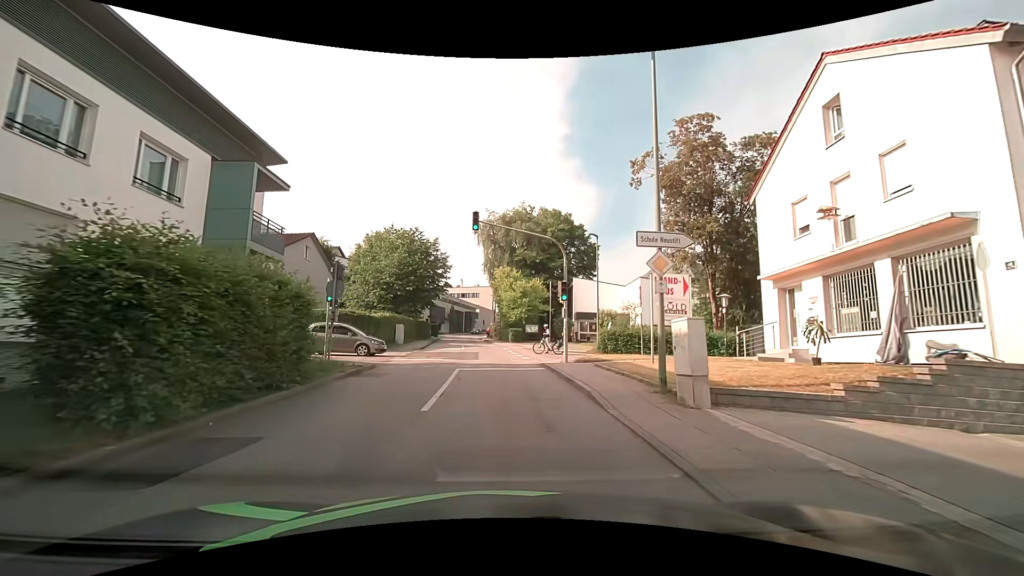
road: unclassified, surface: asphalt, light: Day
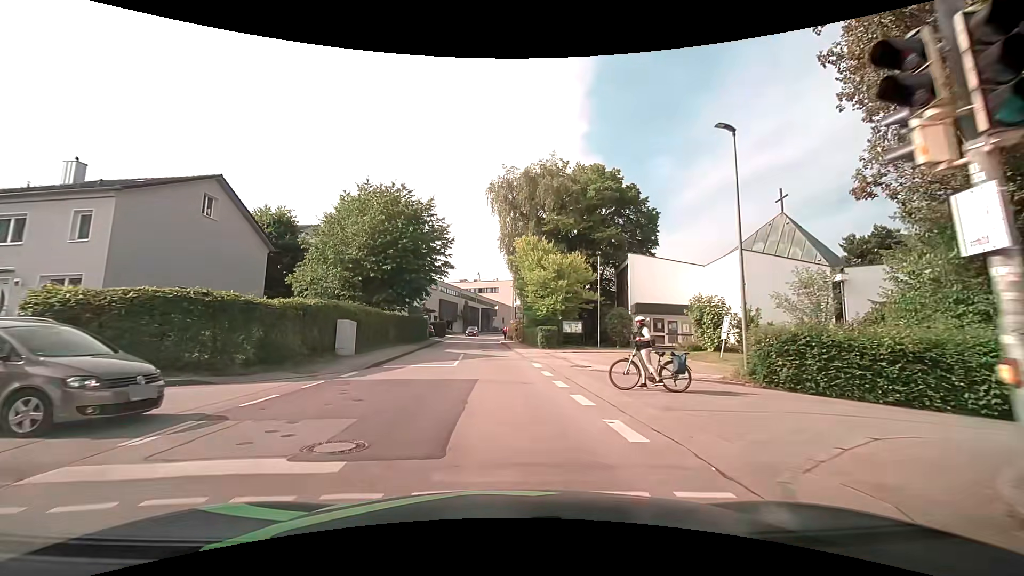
(-0.3, +17.9) m; -3°
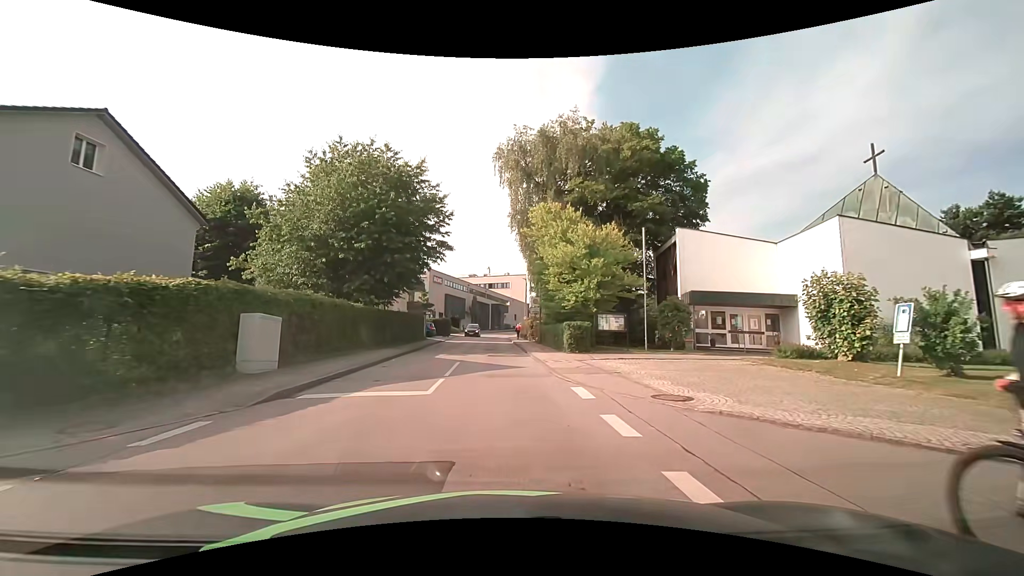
(-0.1, +9.0) m; -1°
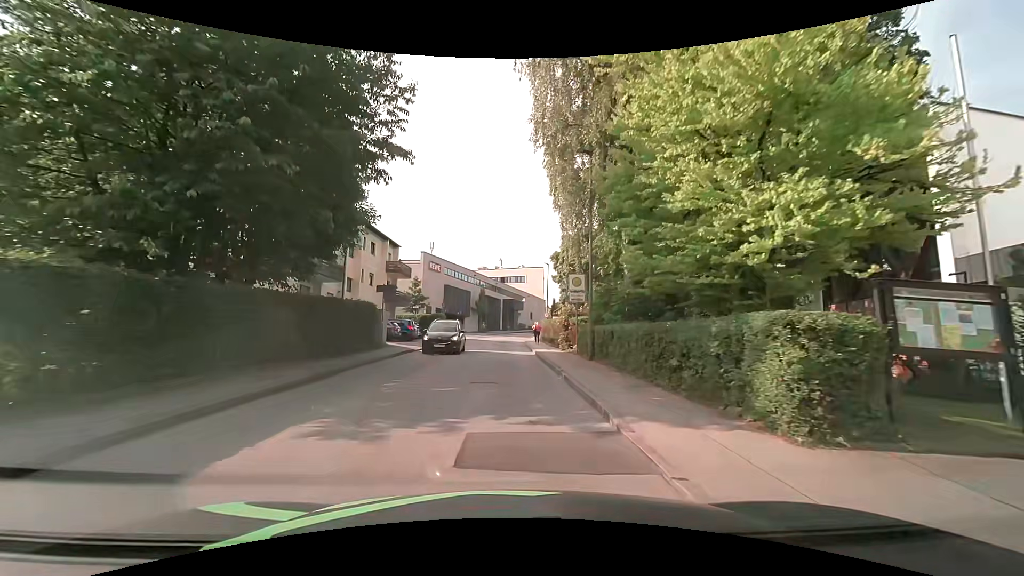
(-0.3, +18.0) m; -2°
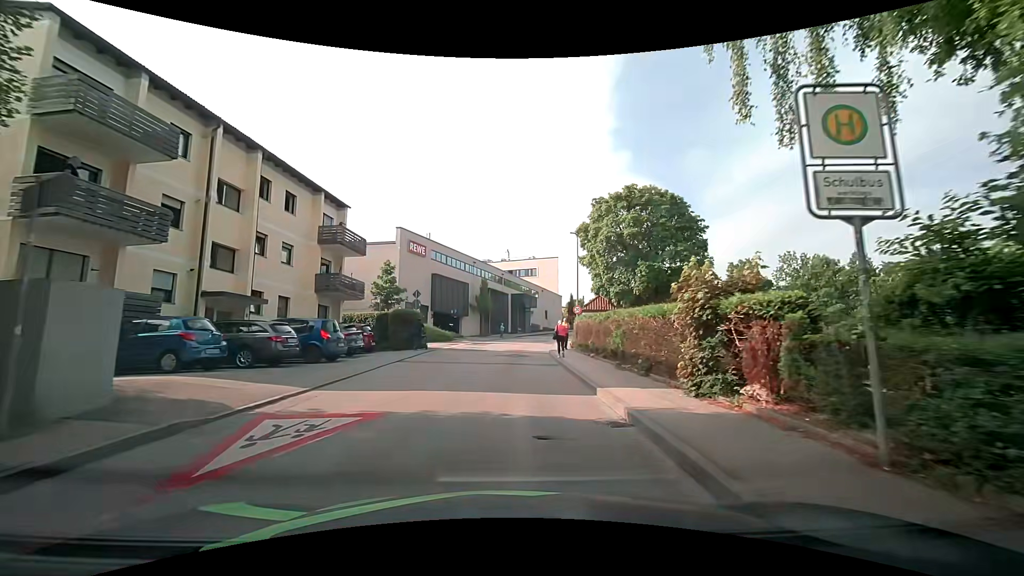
(-0.2, +18.0) m; -1°
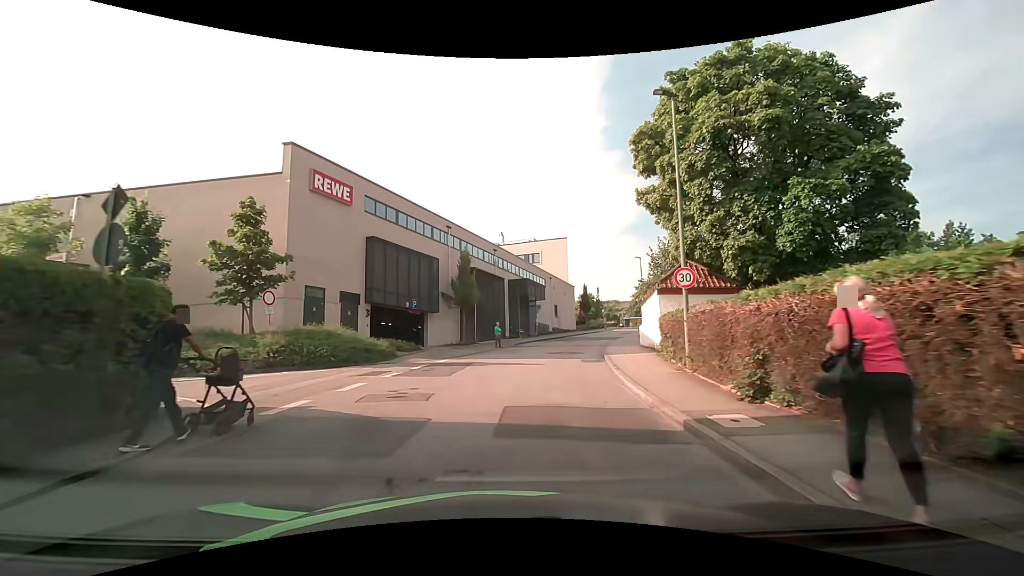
(+0.1, +22.4) m; +1°
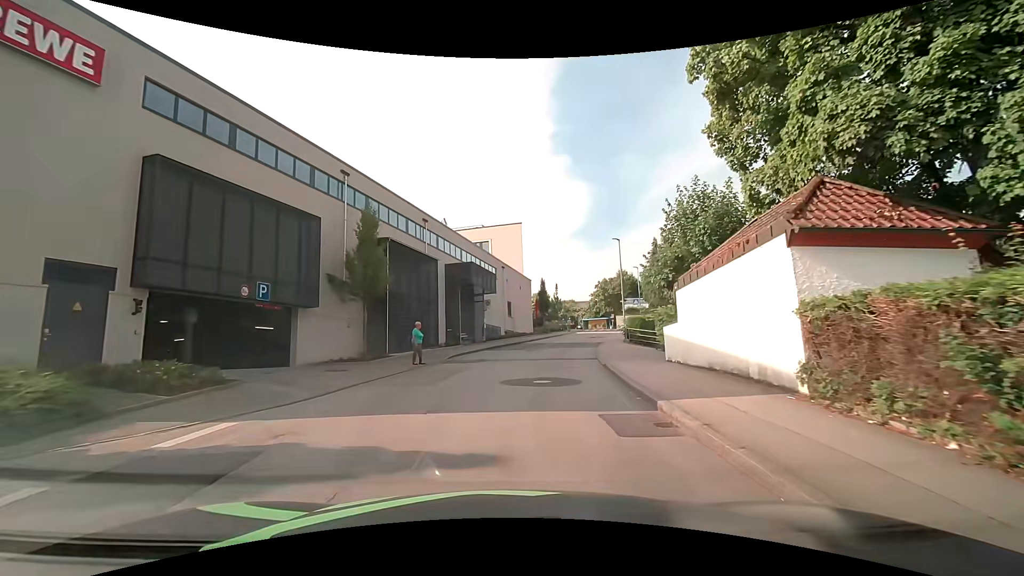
(+0.5, +13.3) m; +5°
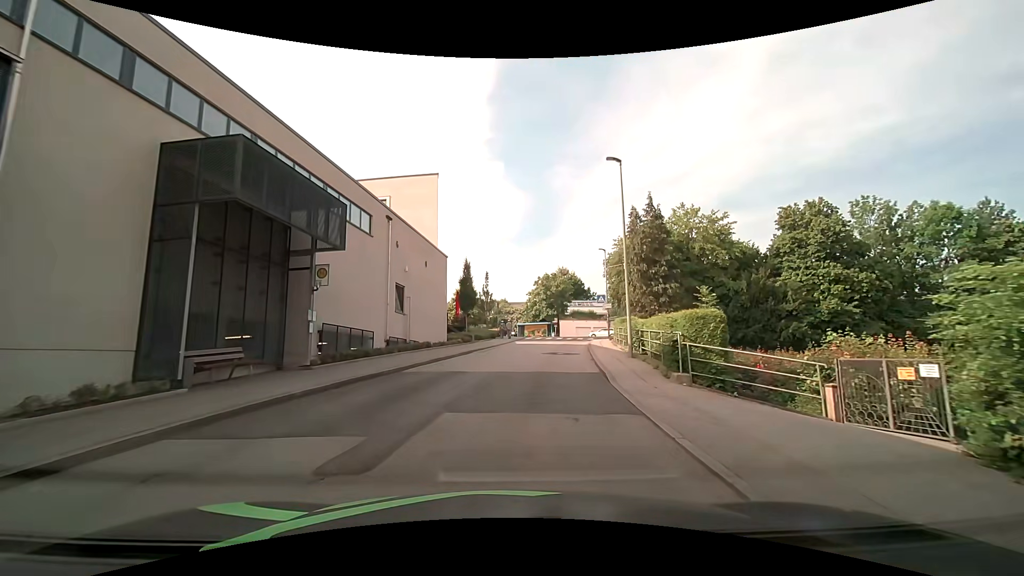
(+1.7, +22.1) m; +9°
